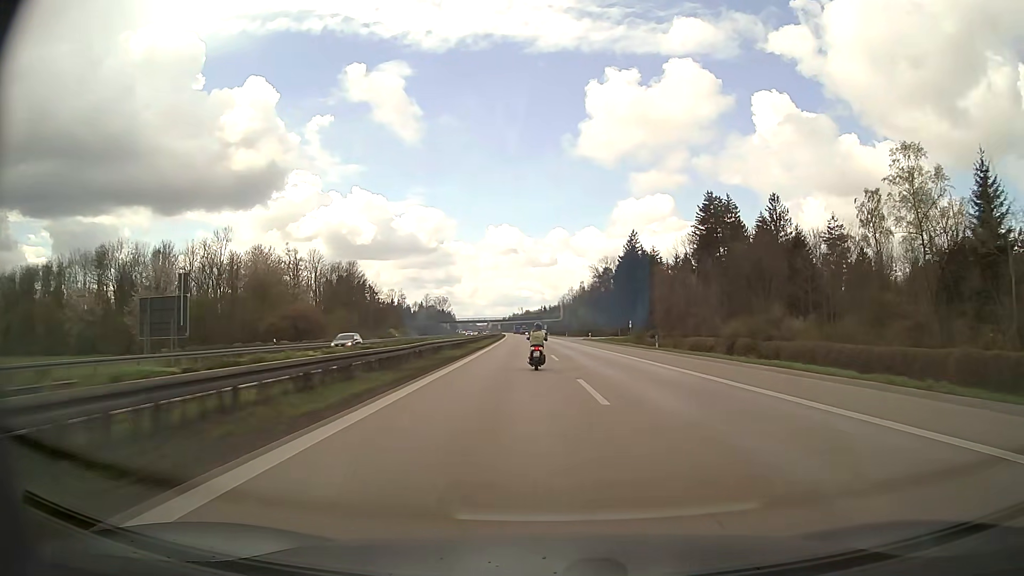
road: motorway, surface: asphalt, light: Day
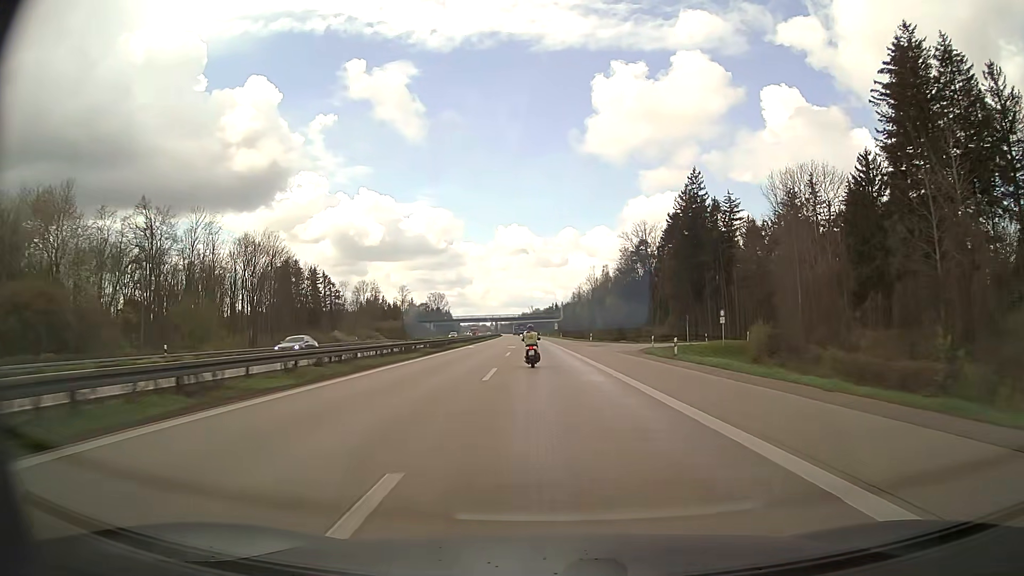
(+0.2, +66.0) m; -1°
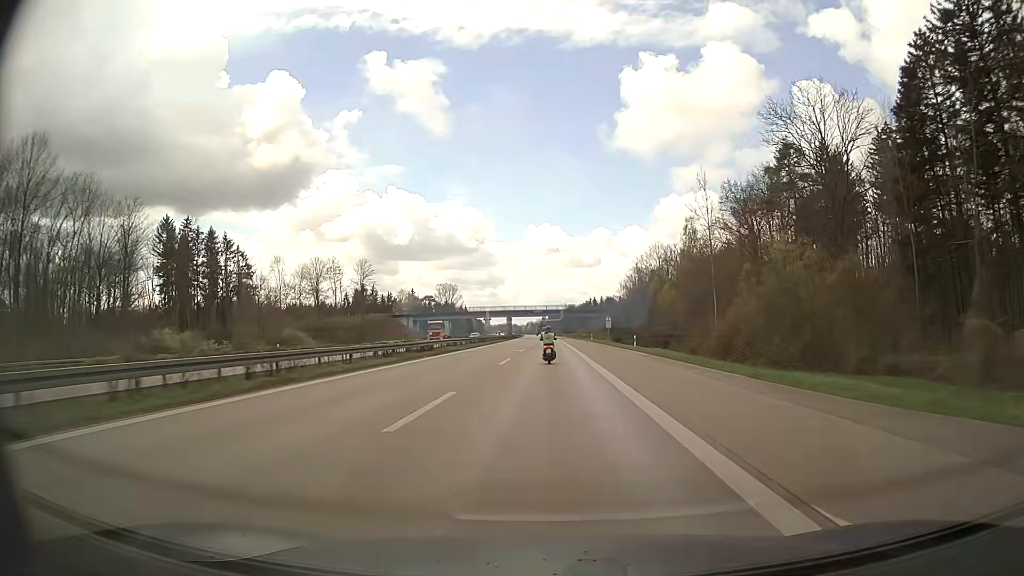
(-1.8, +82.0) m; -3°
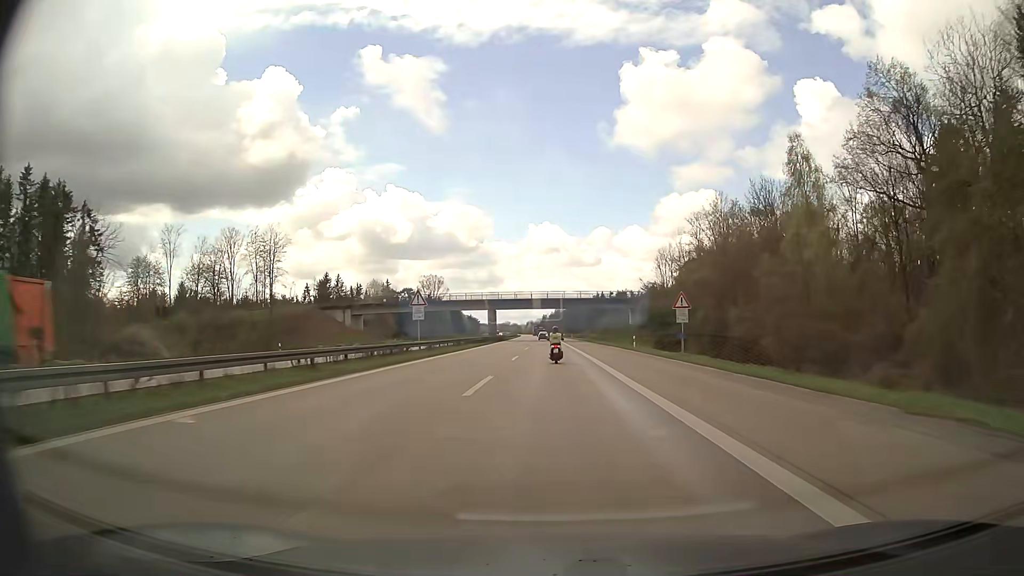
(-0.2, +50.1) m; 0°
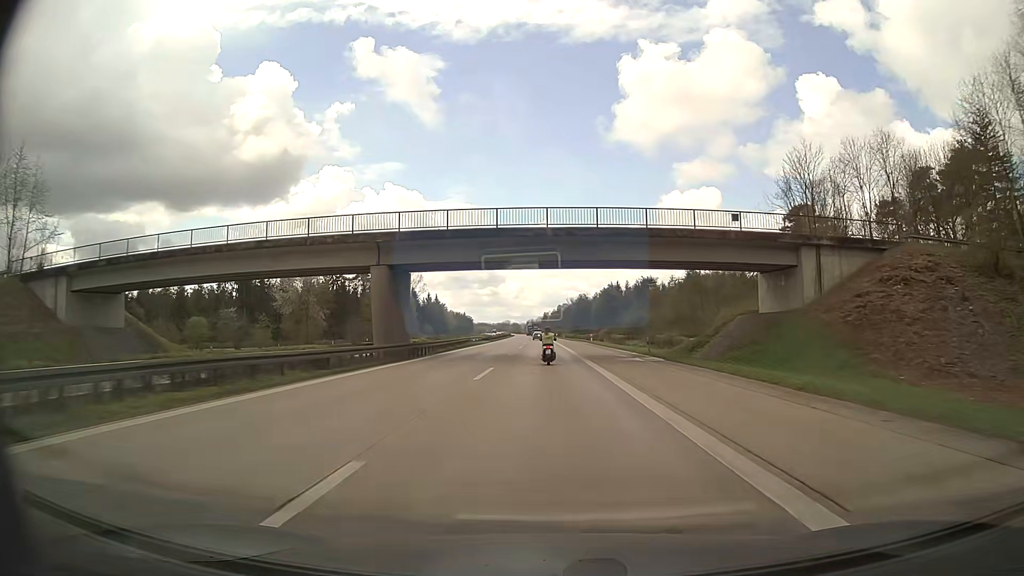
(+0.1, +68.1) m; 0°
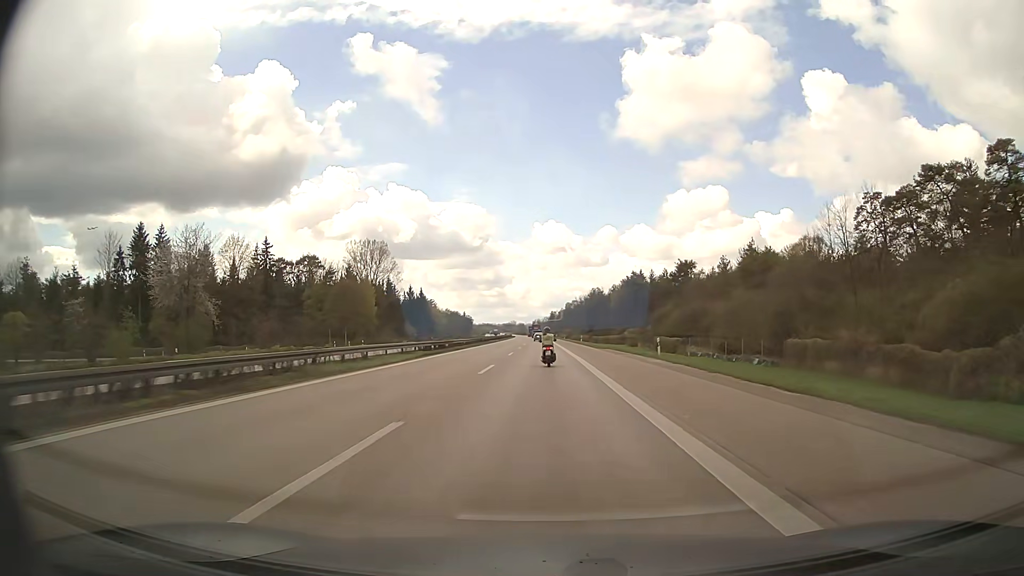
(-0.3, +51.0) m; 0°
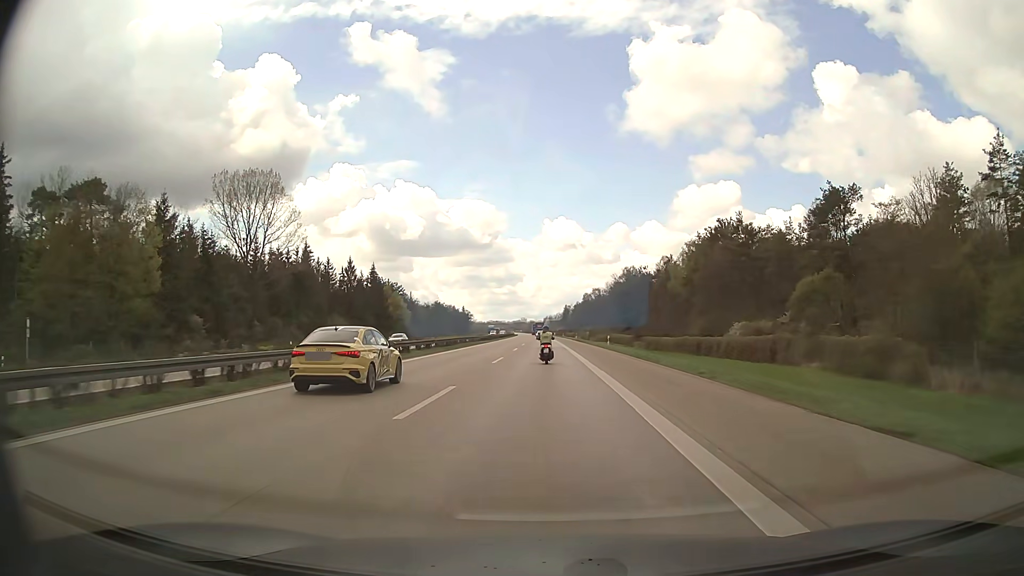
(-1.0, +84.1) m; -1°
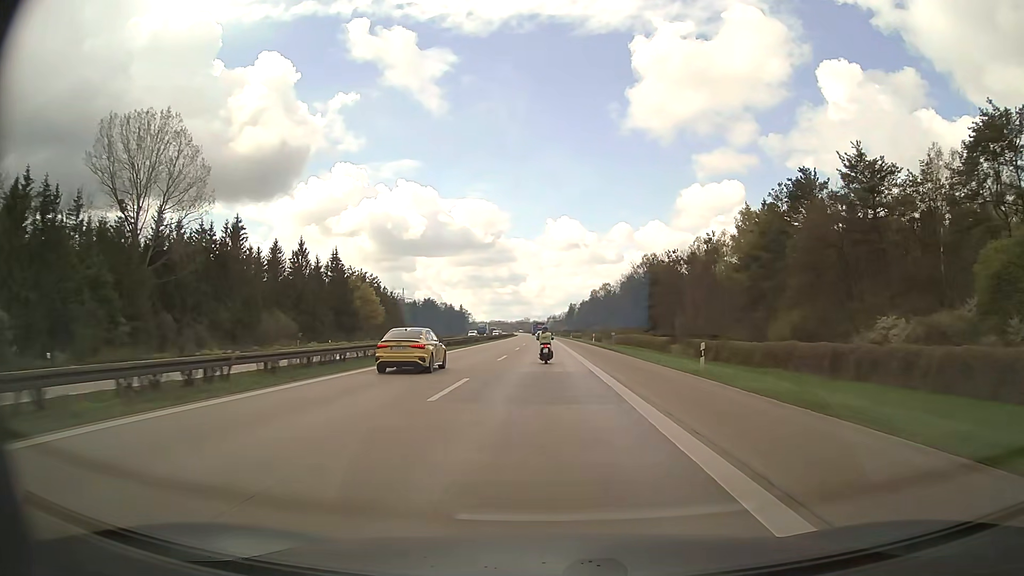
(-0.1, +33.4) m; 0°
(0, +10) (0, +20) (0, +30) (0, +40) (0, +50) (0, +60) (0, +70) (0, +80) (0, +90) (-1, +100) m
